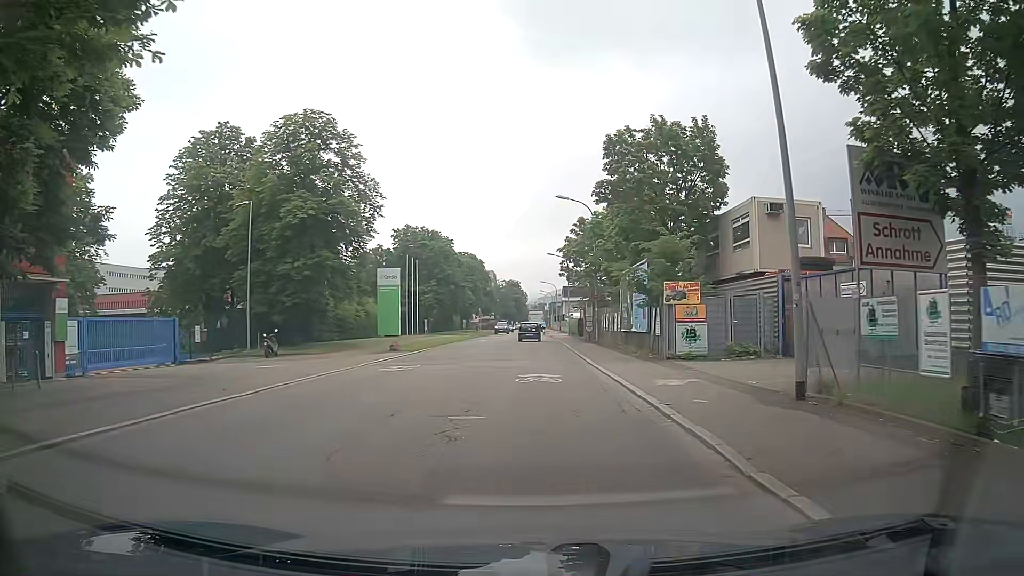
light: Day
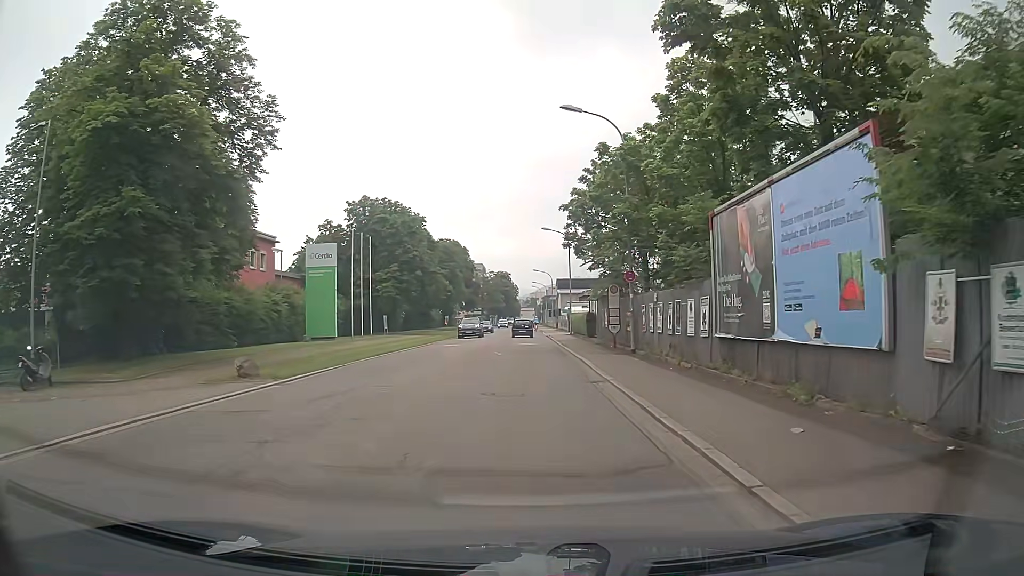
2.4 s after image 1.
(-0.8, +17.9) m; -2°
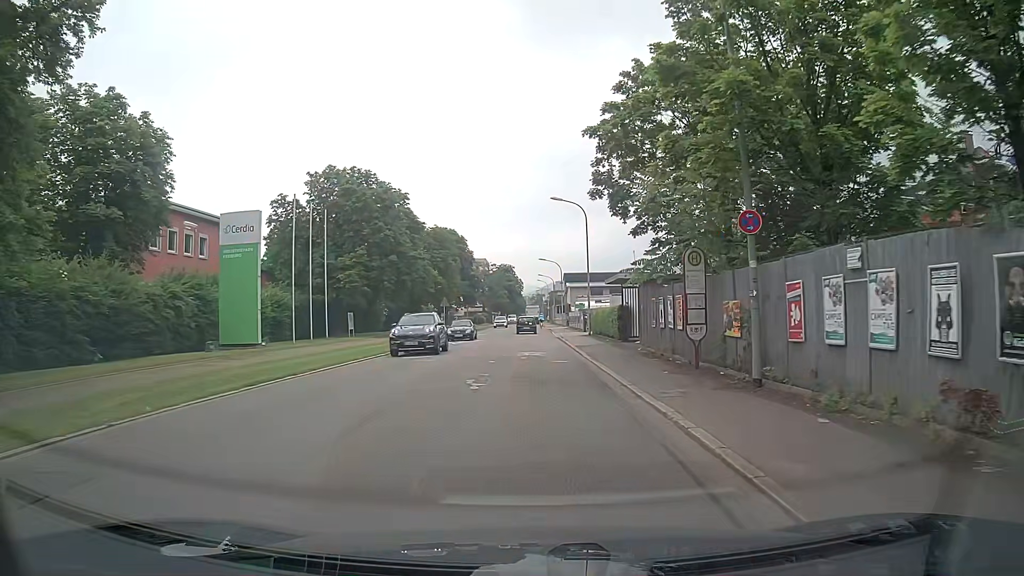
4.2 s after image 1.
(-0.2, +13.5) m; -2°
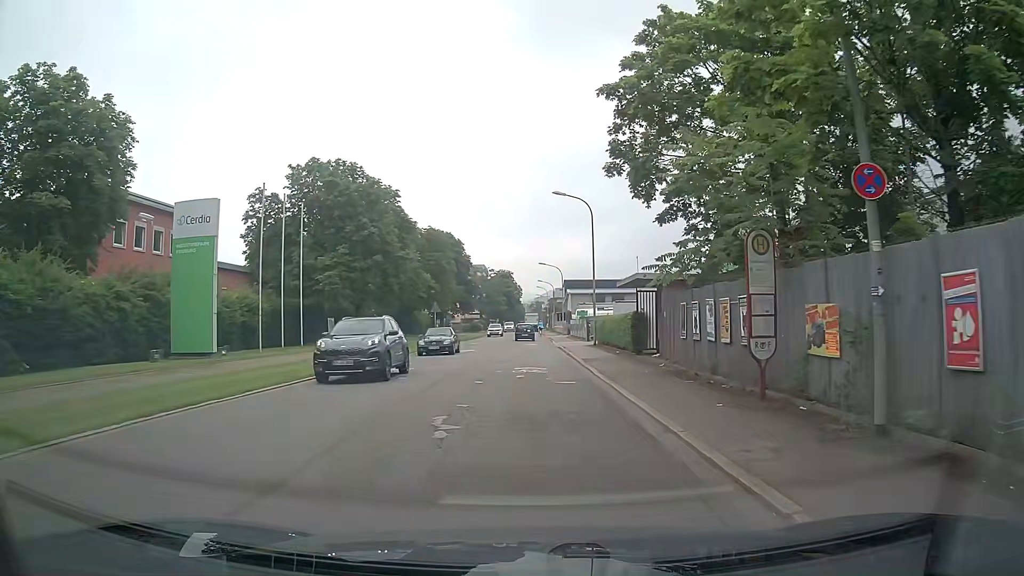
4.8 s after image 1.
(+0.1, +4.5) m; +2°
